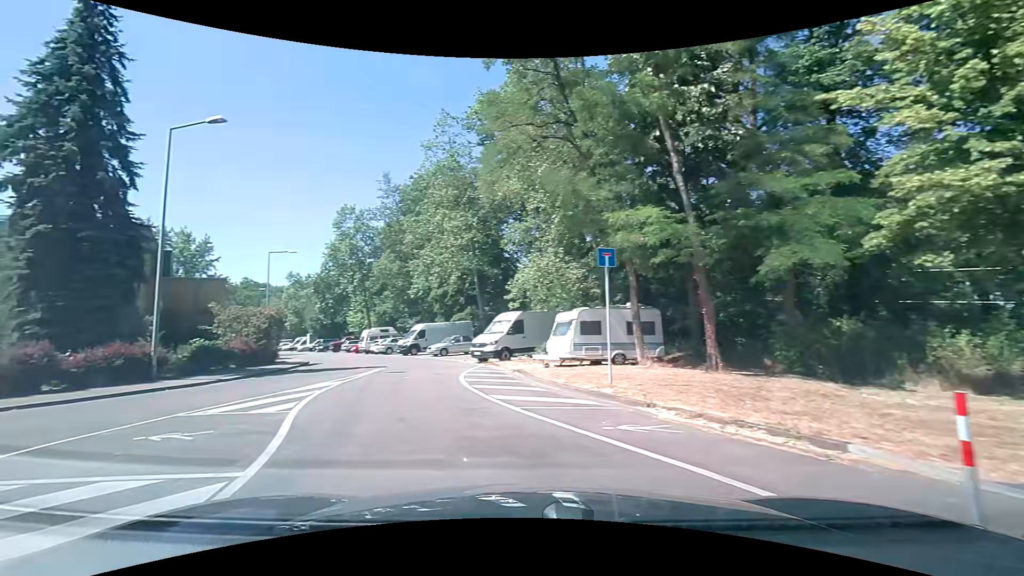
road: residential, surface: asphalt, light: Day
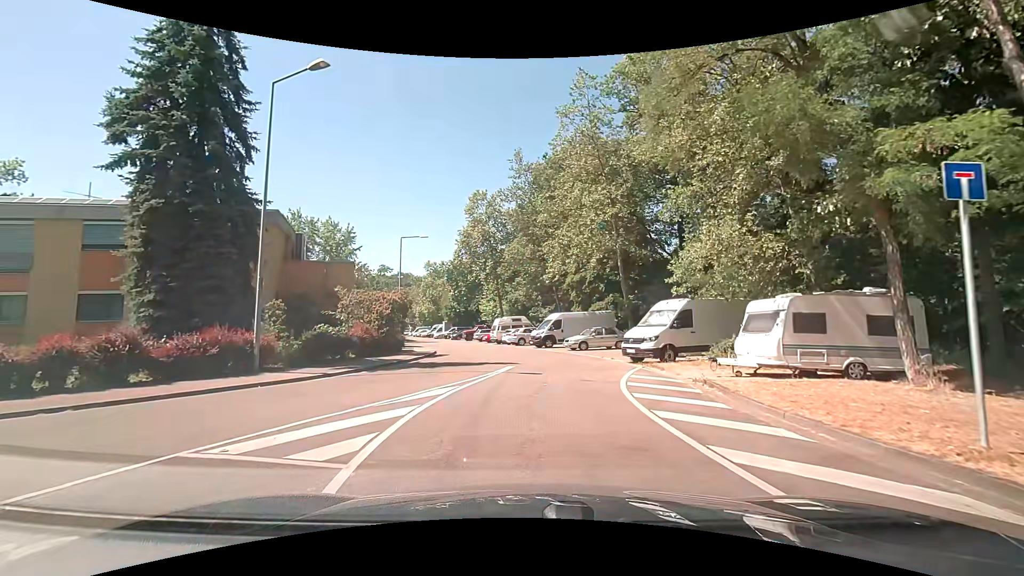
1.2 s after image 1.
(-0.7, +4.9) m; -13°
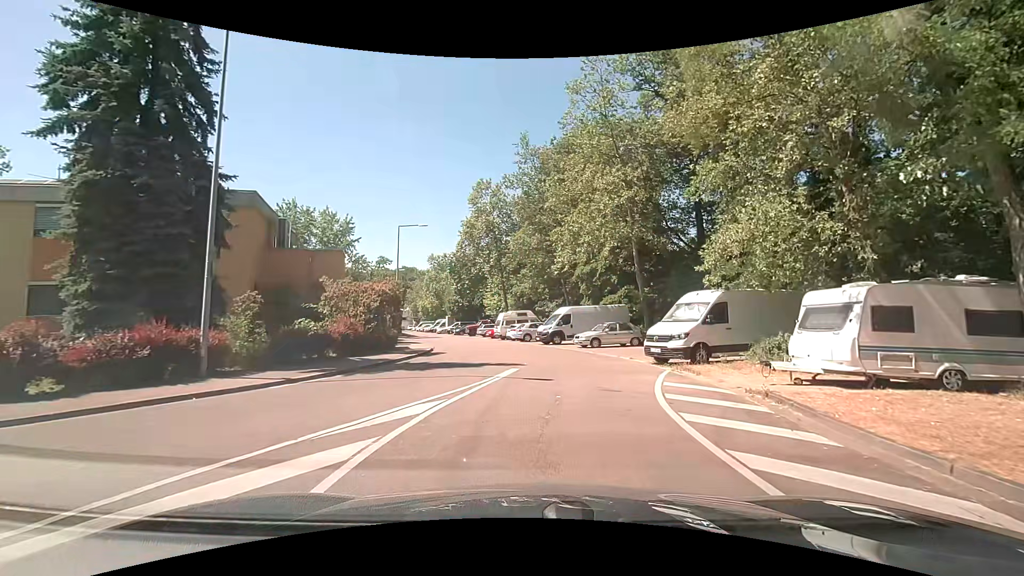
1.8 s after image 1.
(0.0, +2.8) m; -1°
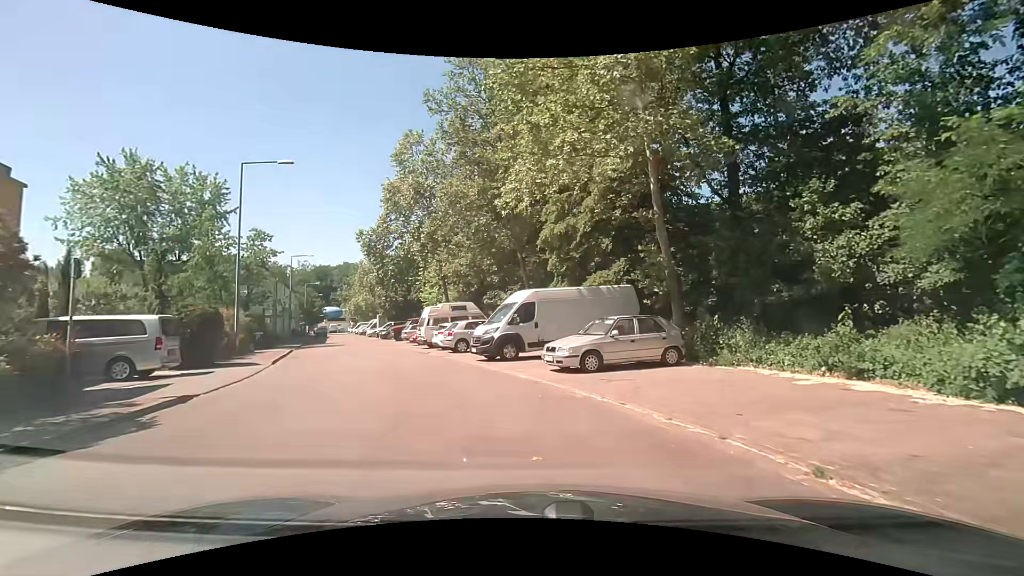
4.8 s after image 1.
(+1.2, +15.3) m; +5°
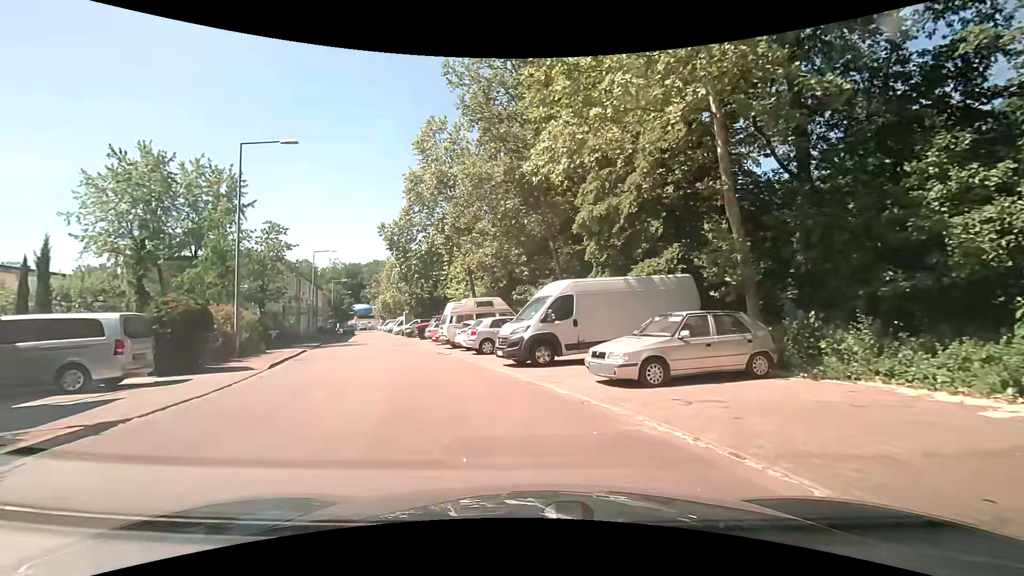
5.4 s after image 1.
(0.0, +3.0) m; -3°
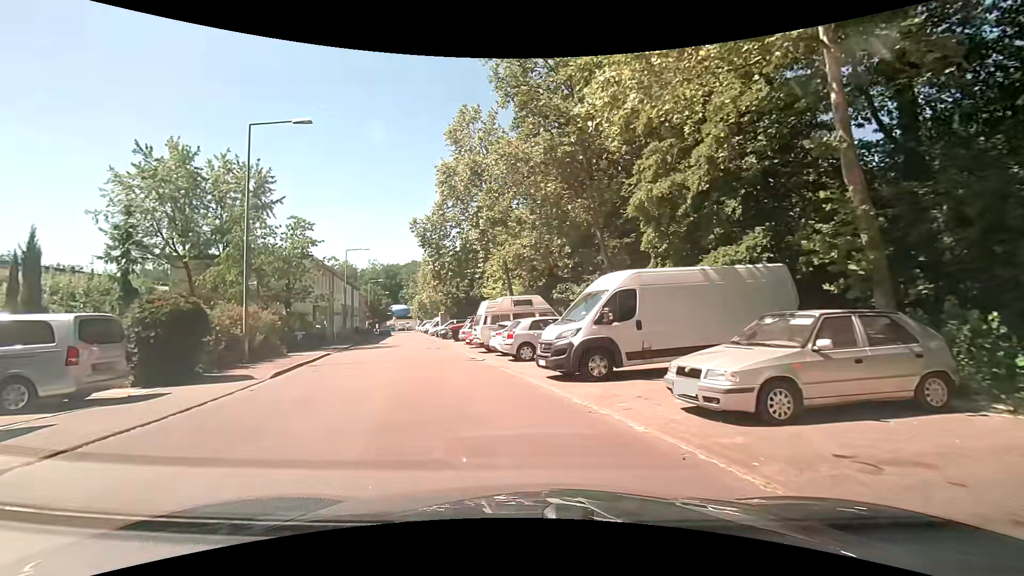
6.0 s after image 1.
(-0.1, +2.9) m; -3°
